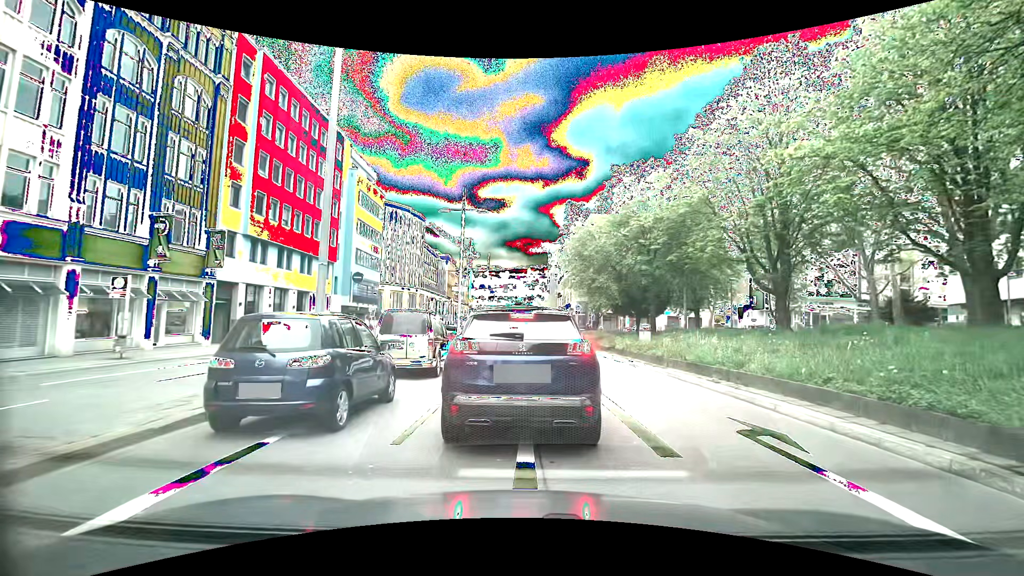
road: primary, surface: asphalt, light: Day
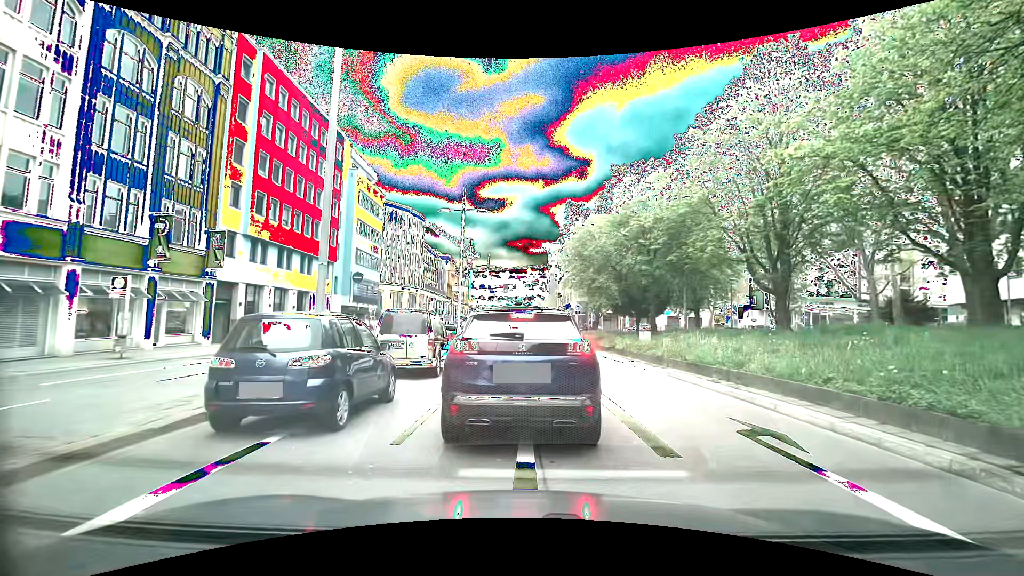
(0.0, 0.0) m; 0°
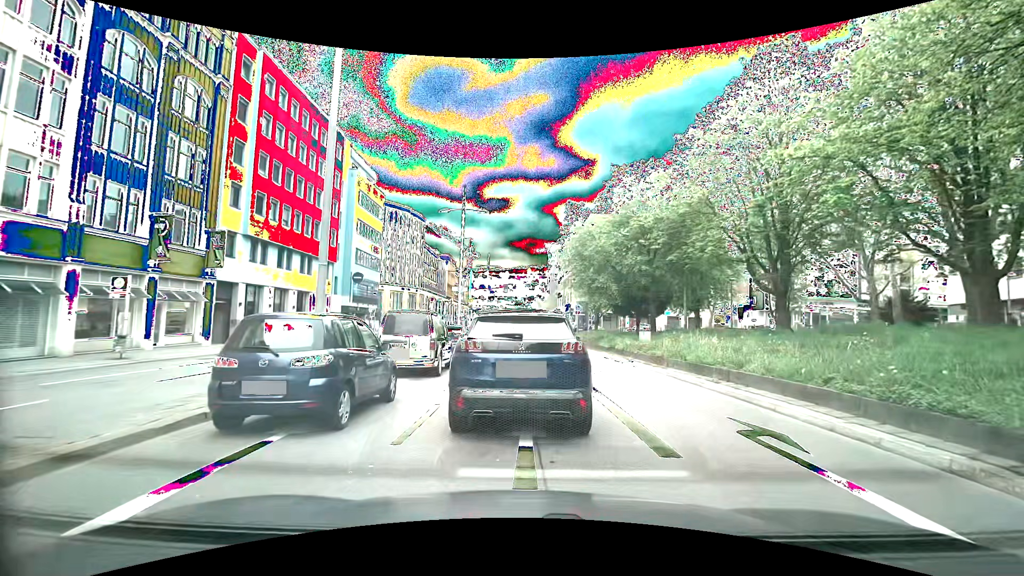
(0.0, 0.0) m; 0°
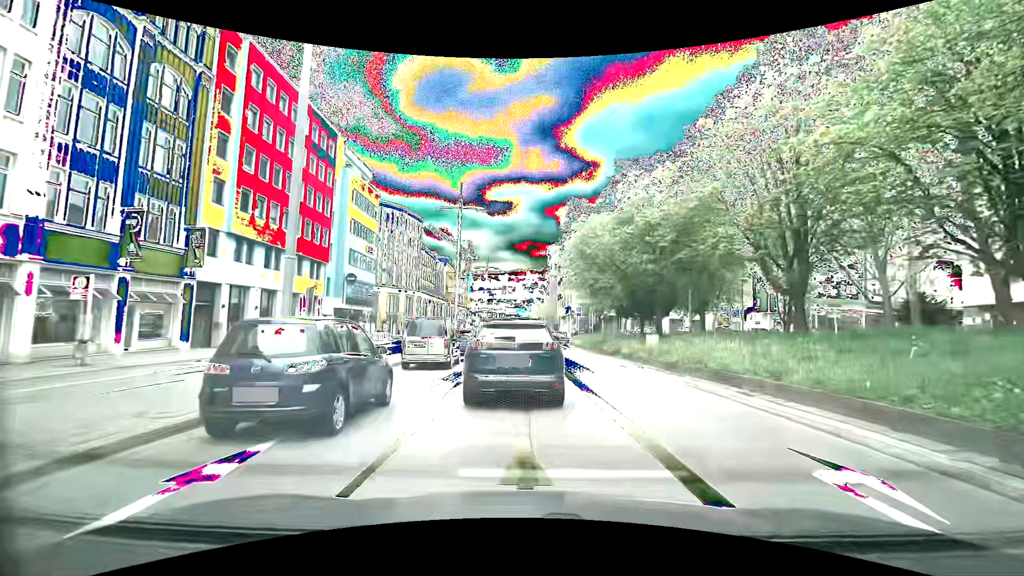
(-0.1, +2.0) m; 0°
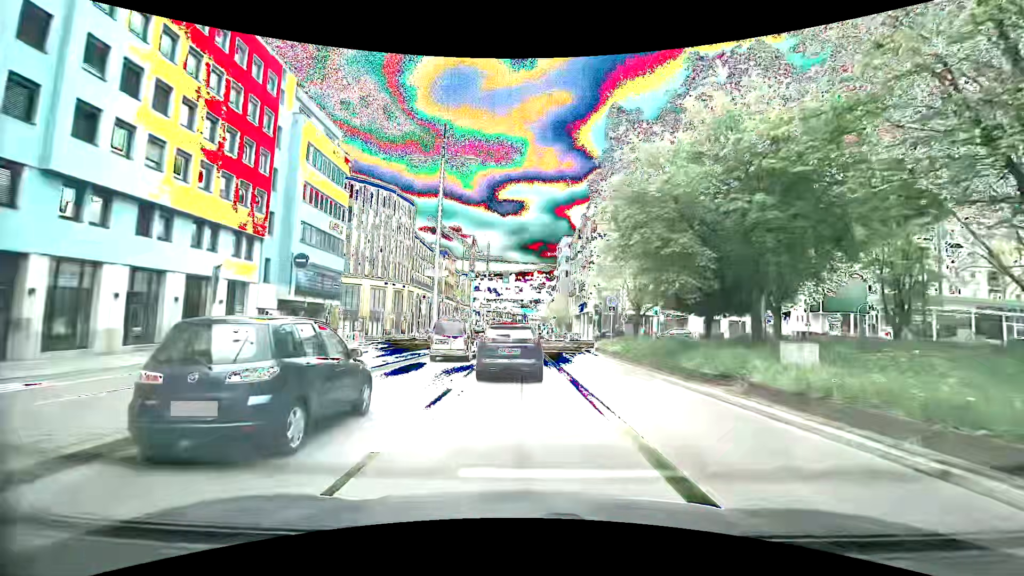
(-1.1, +13.9) m; -4°
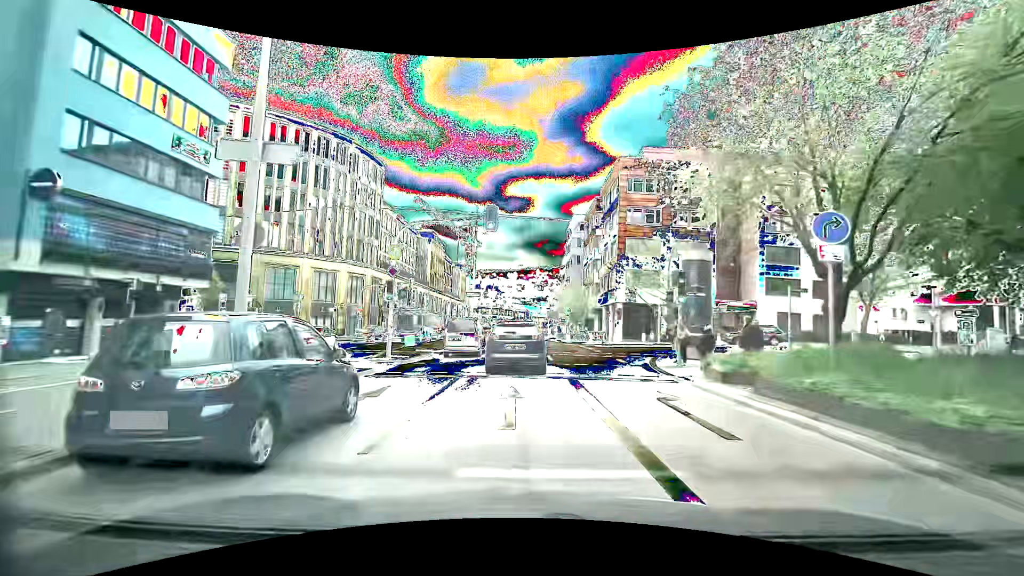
(-0.2, +21.5) m; 0°
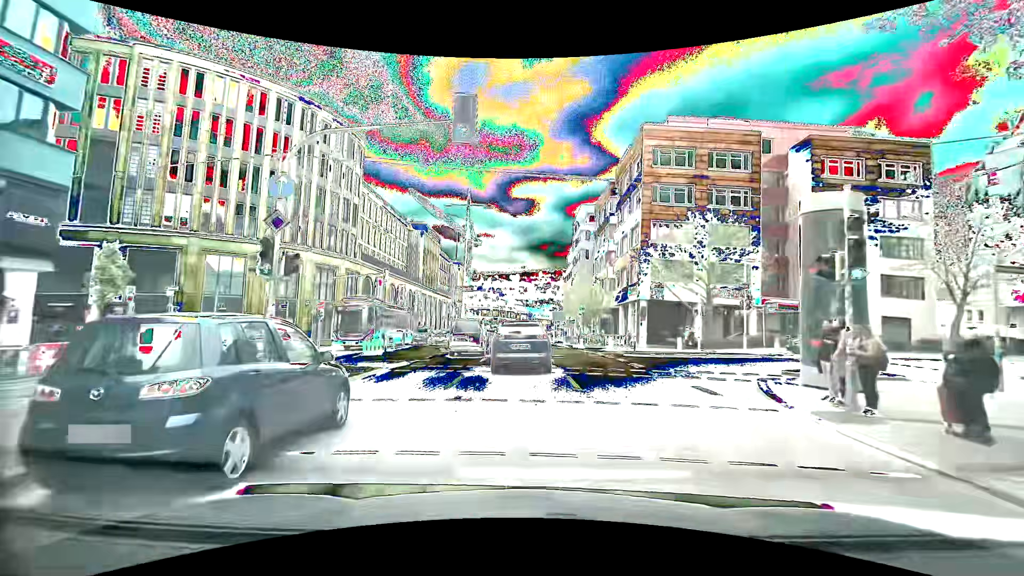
(0.0, +10.0) m; -1°
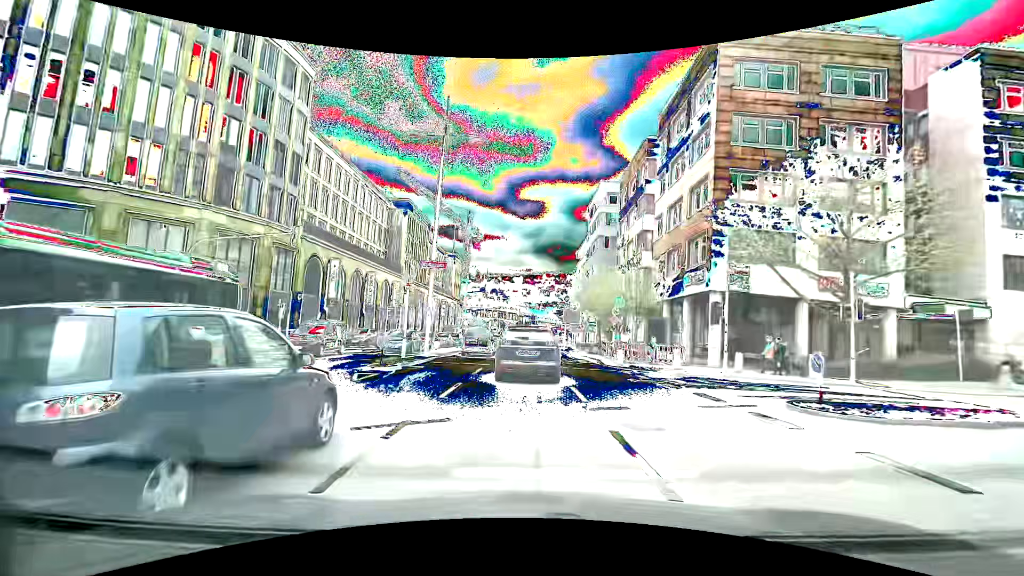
(+0.1, +16.4) m; +1°
(0, +10) (0, +20) (0, +30) (0, +40) (0, +50) (+1, +60) (+2, +70) (+2, +80) (+3, +90) (+3, +100) m
